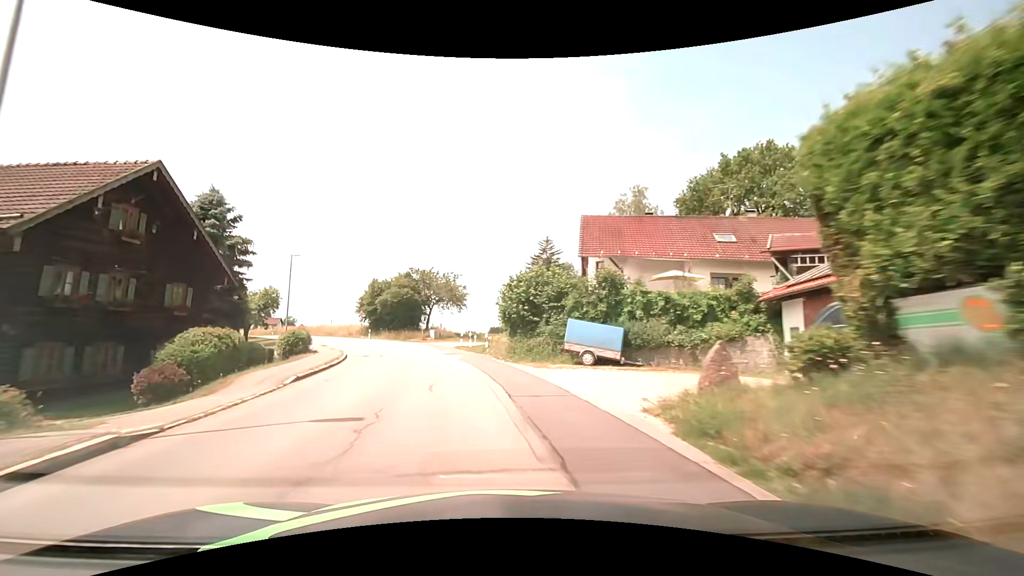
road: secondary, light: Day
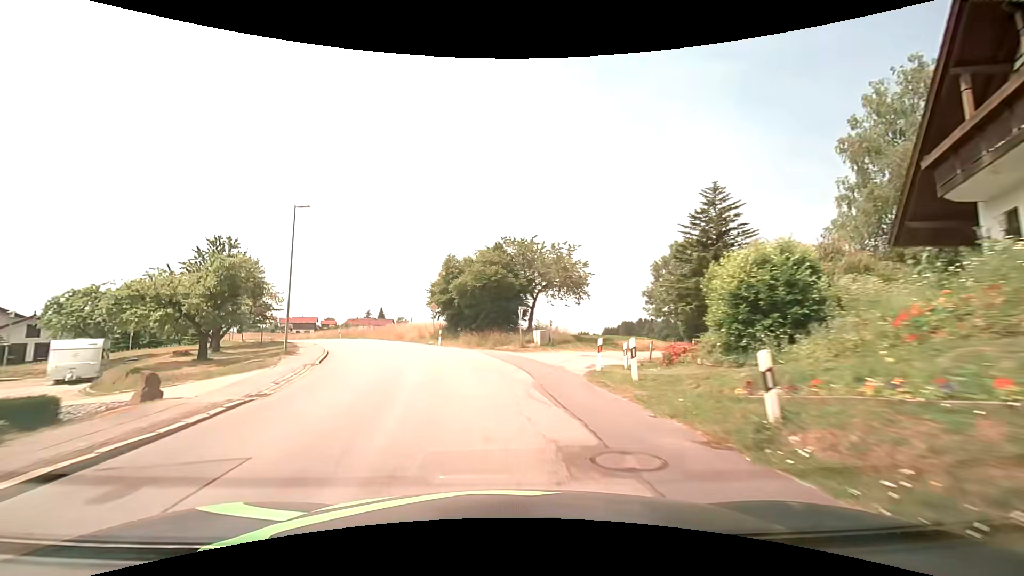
(-2.5, +22.6) m; -12°
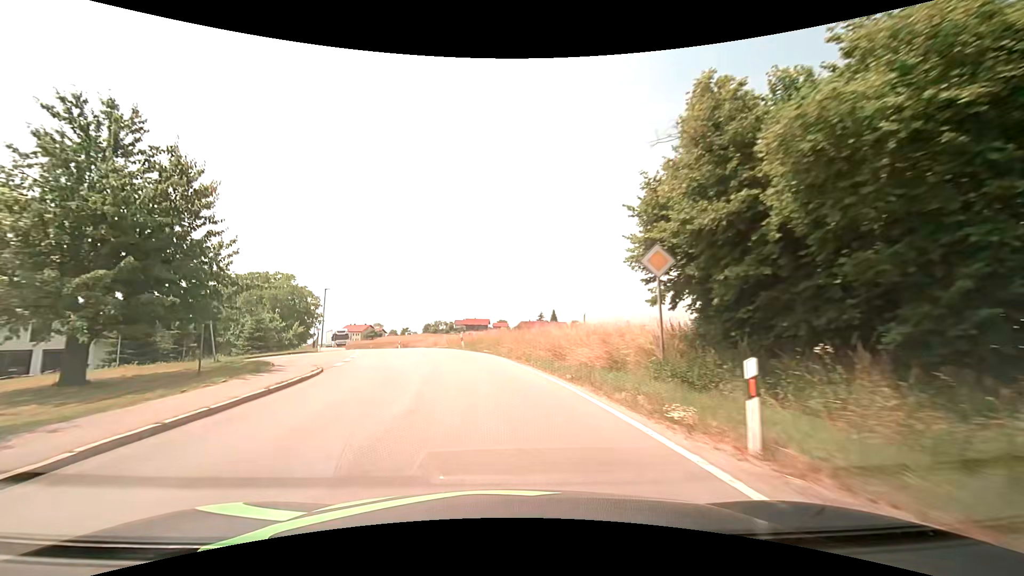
(-5.0, +29.8) m; -20°
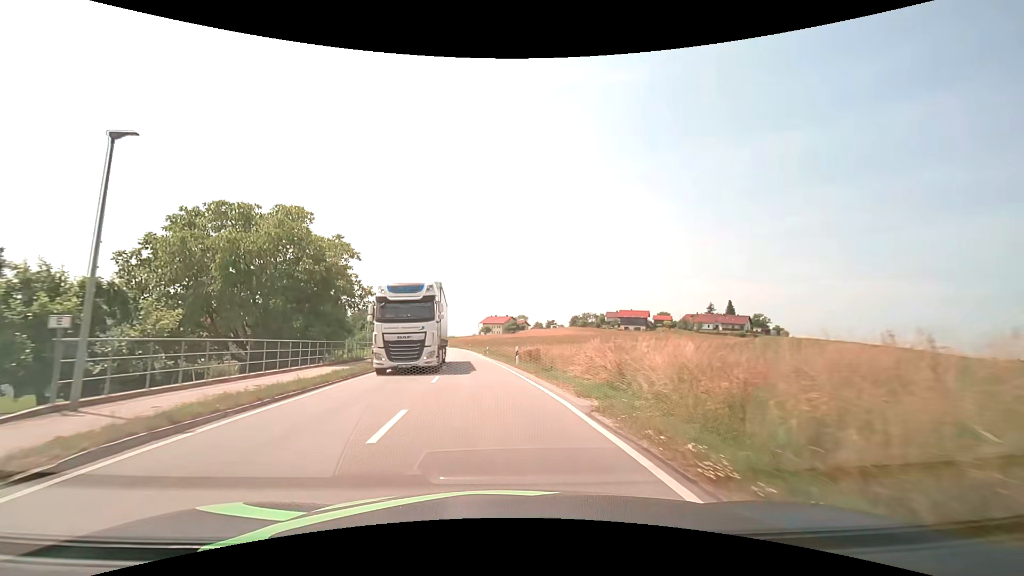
(-6.1, +37.7) m; -17°
